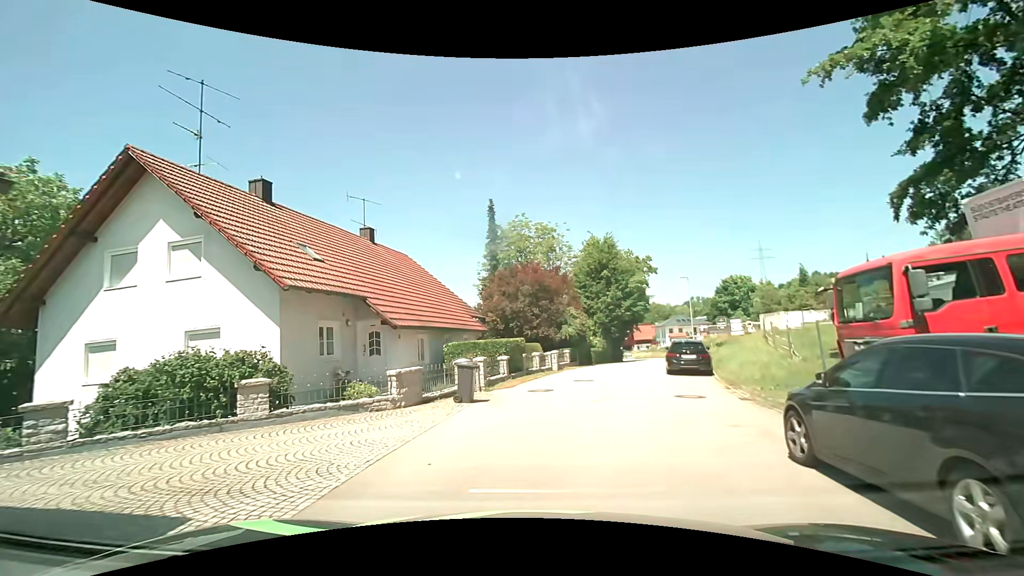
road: residential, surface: asphalt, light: Day
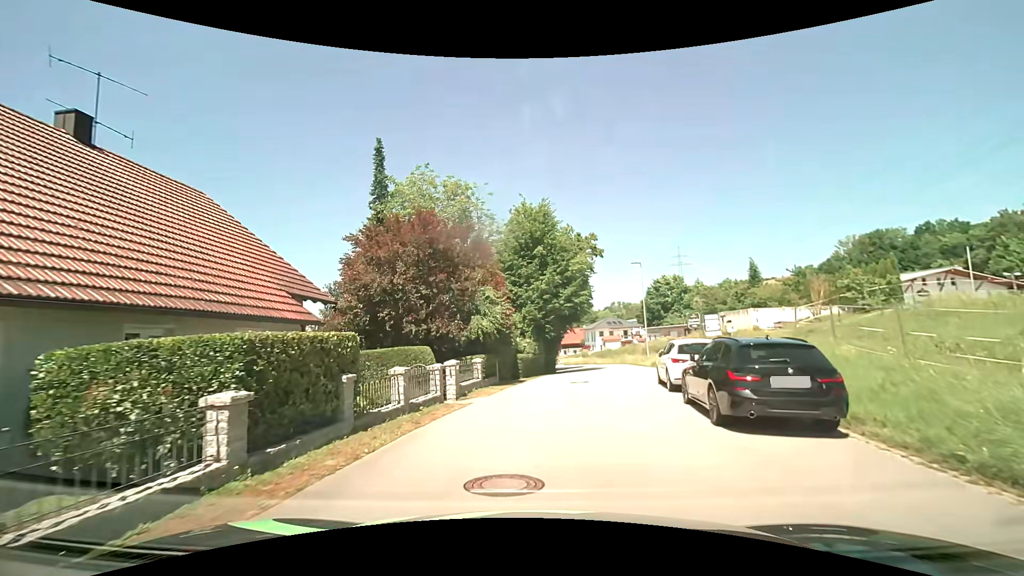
(+1.2, +13.5) m; +10°
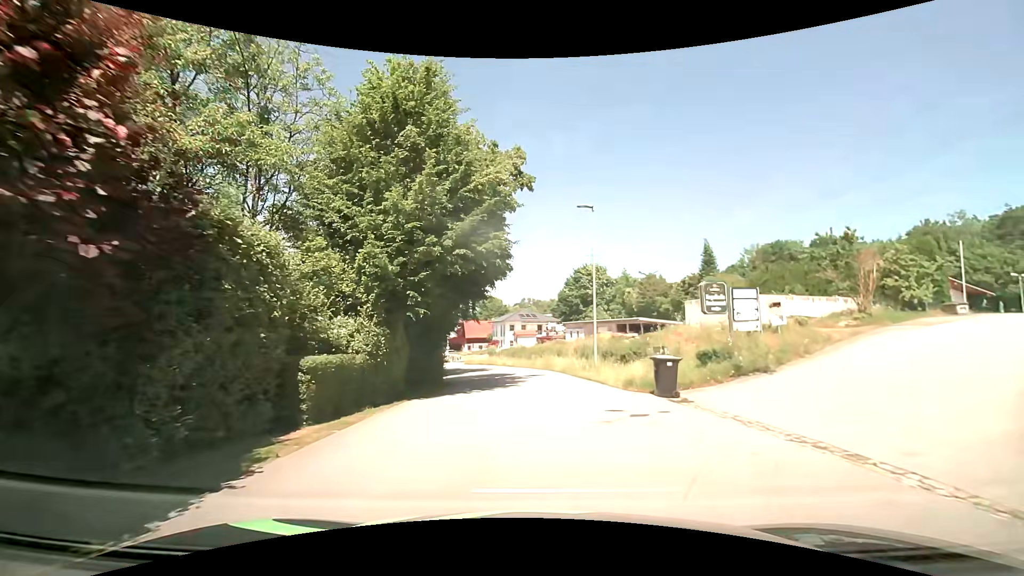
(+1.4, +17.4) m; +10°
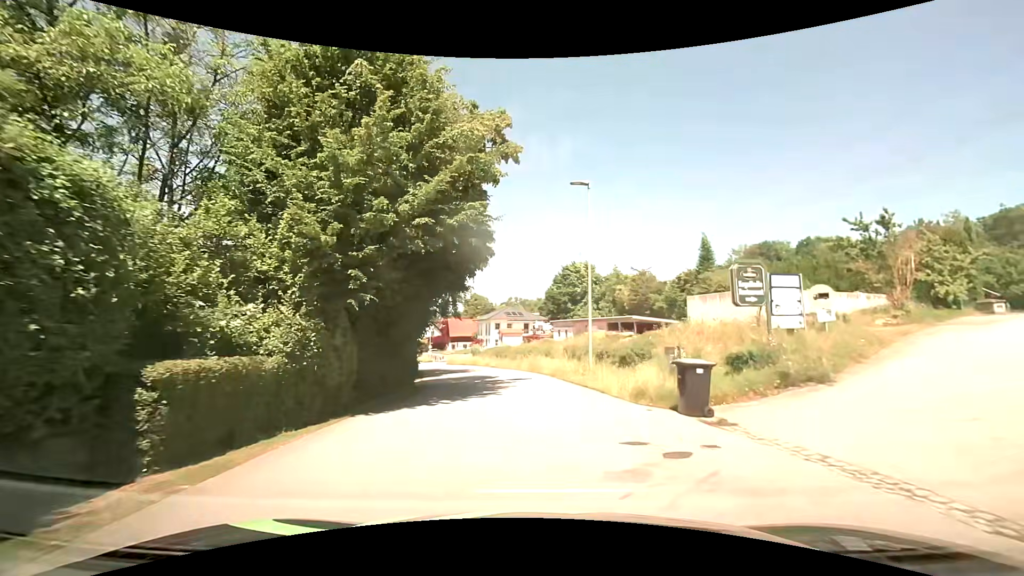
(+0.1, +3.5) m; +1°
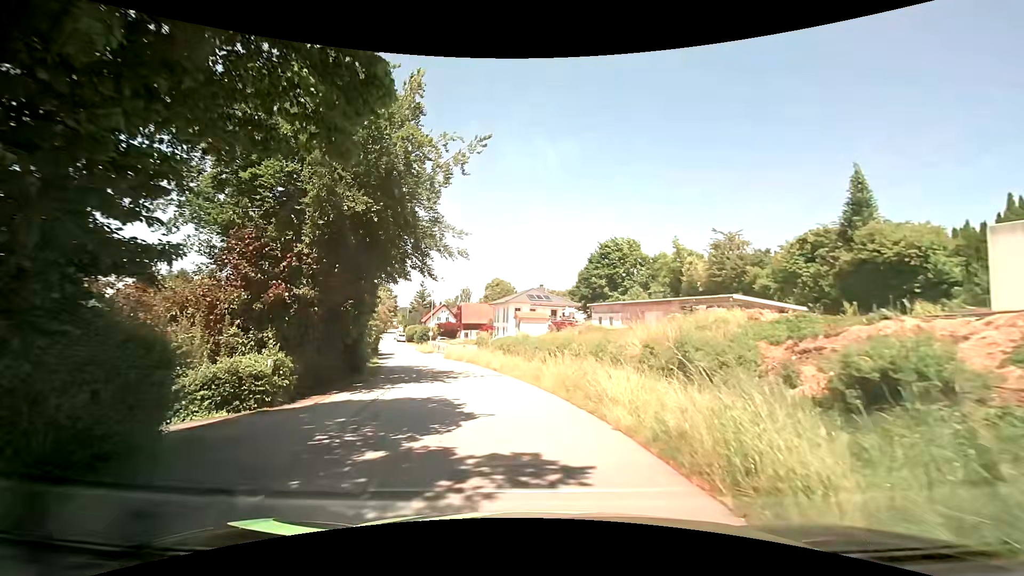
(+0.2, +18.0) m; -2°
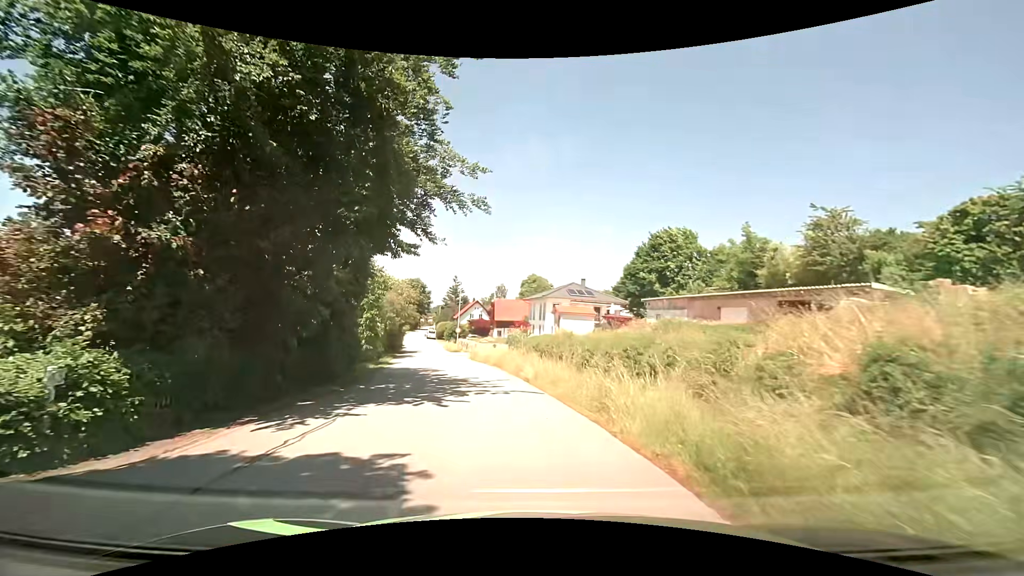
(-0.2, +7.6) m; -3°
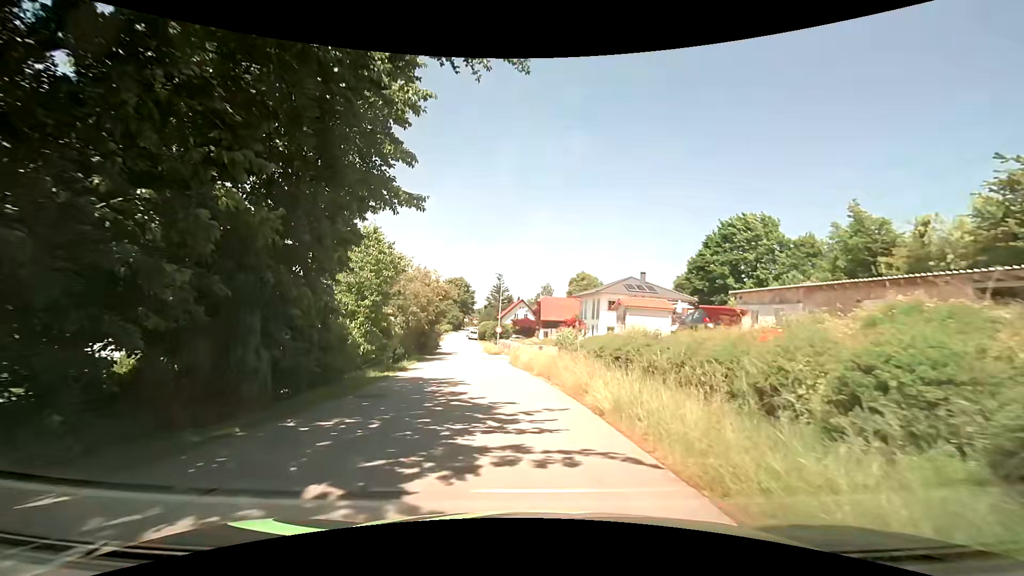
(-0.4, +7.7) m; -5°
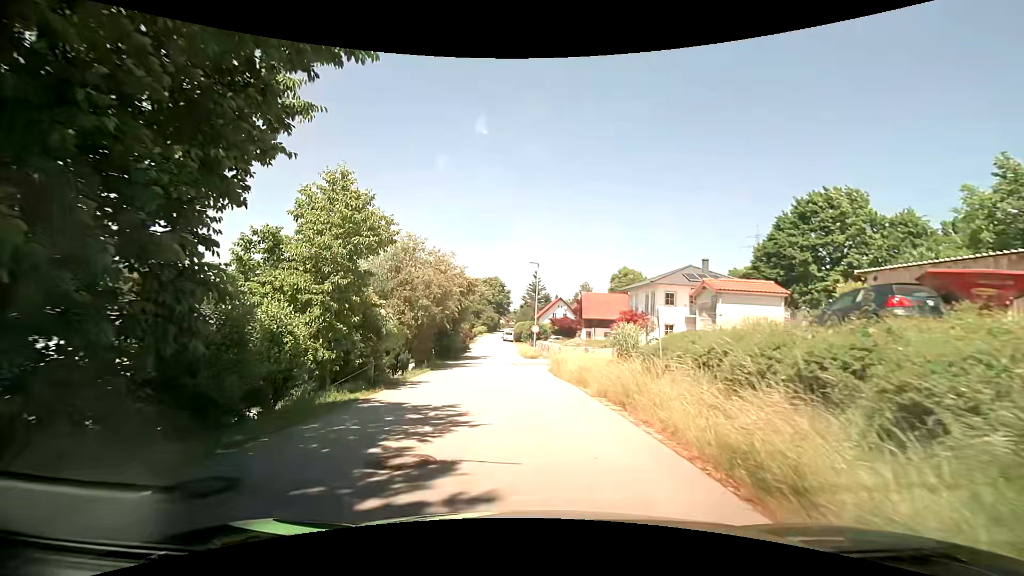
(-0.3, +7.8) m; -4°
